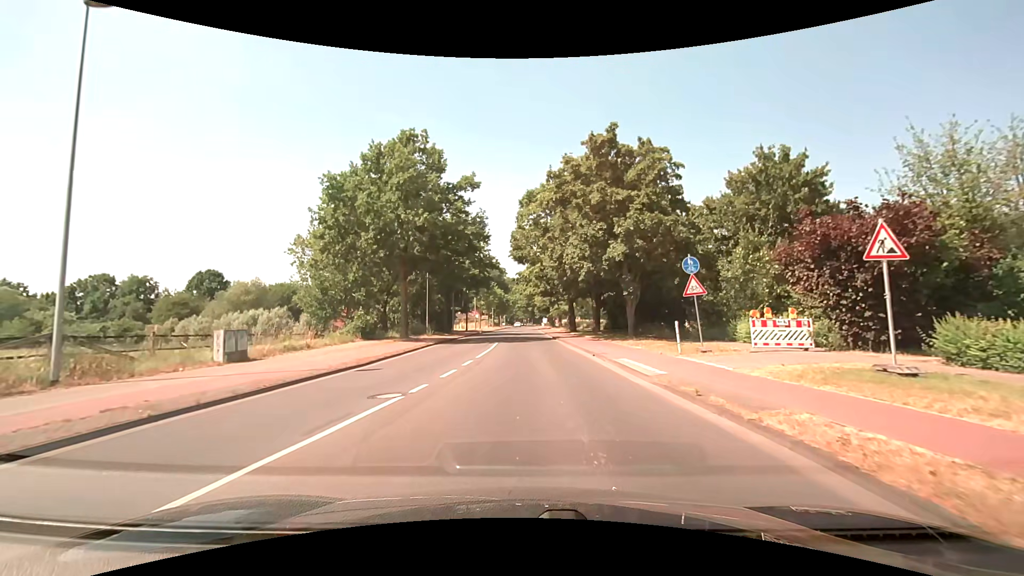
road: secondary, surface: asphalt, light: Day
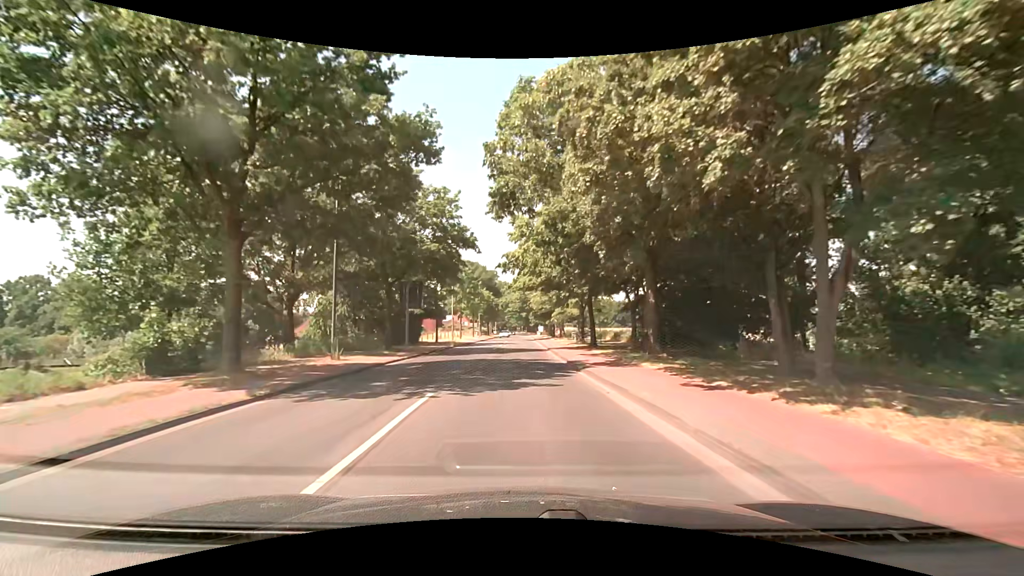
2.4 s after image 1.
(+0.5, +19.2) m; +2°
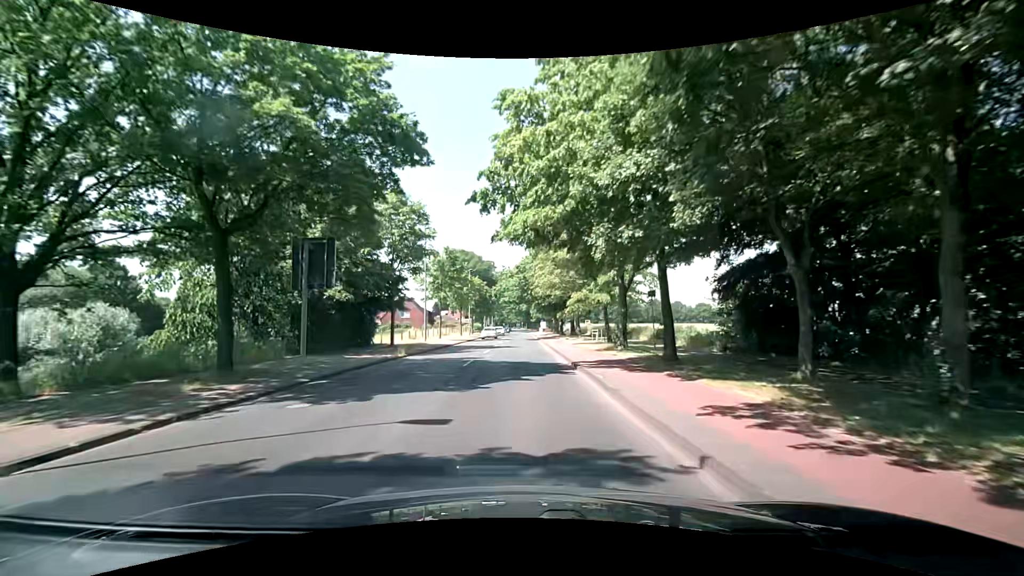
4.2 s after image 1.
(-0.1, +17.4) m; 0°
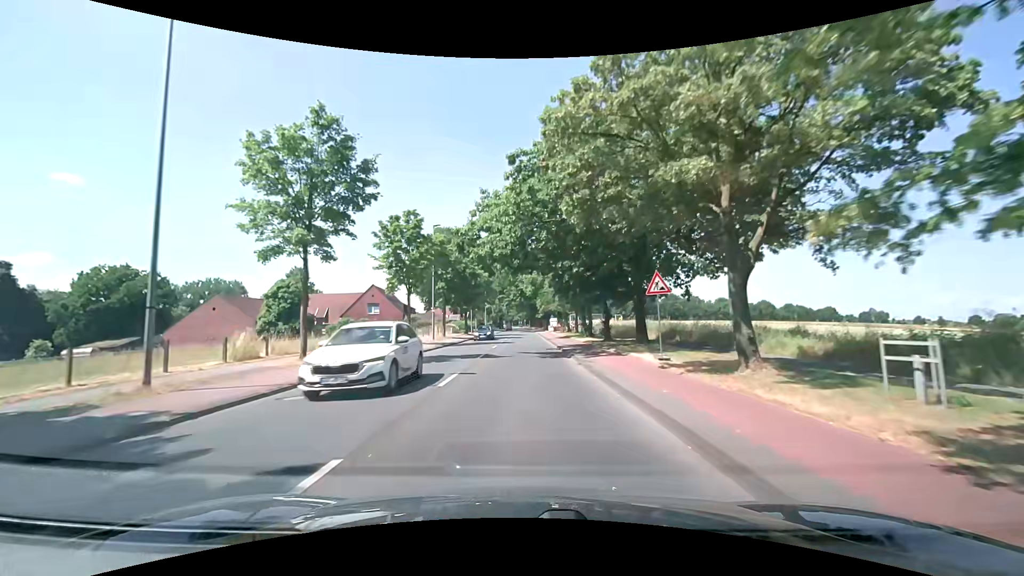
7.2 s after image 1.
(-0.1, +33.6) m; -1°
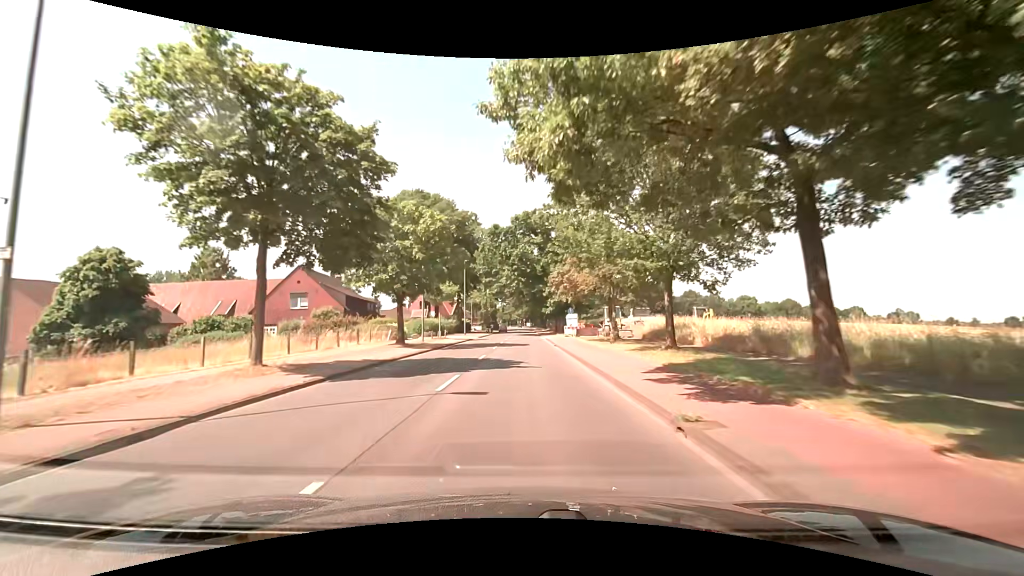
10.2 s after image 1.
(+0.2, +36.8) m; 0°
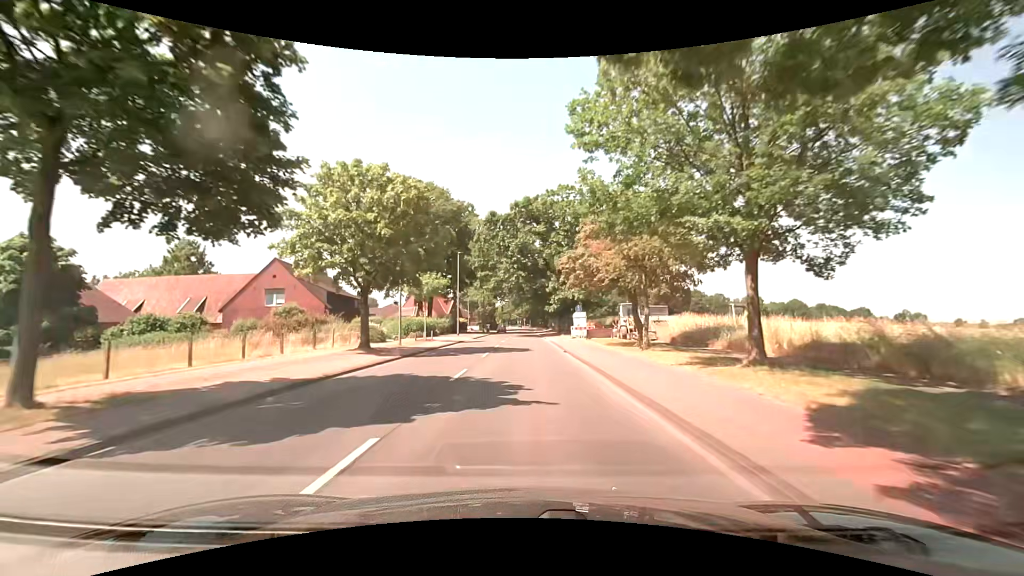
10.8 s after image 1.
(0.0, +7.5) m; 0°
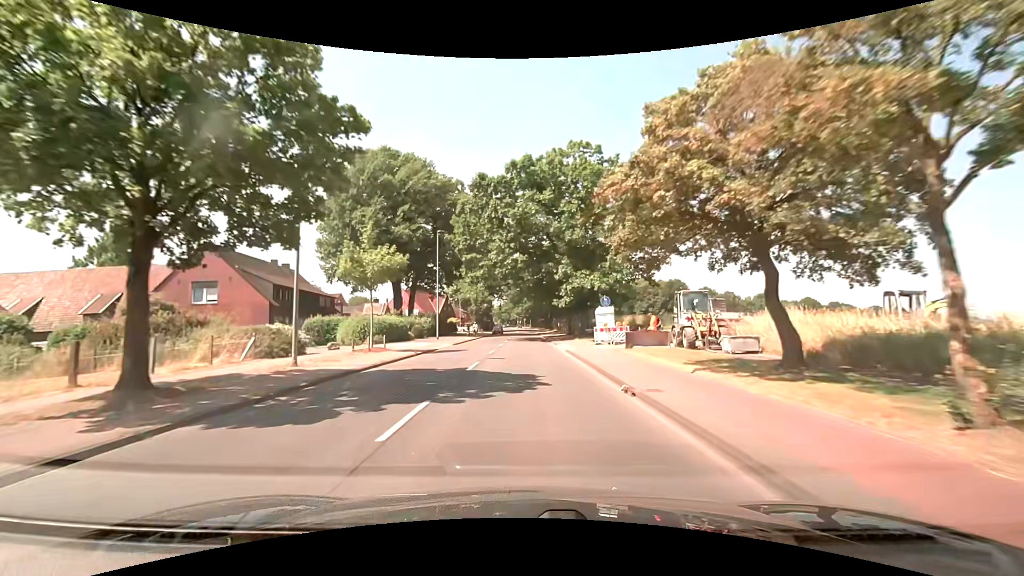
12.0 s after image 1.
(0.0, +15.0) m; 0°
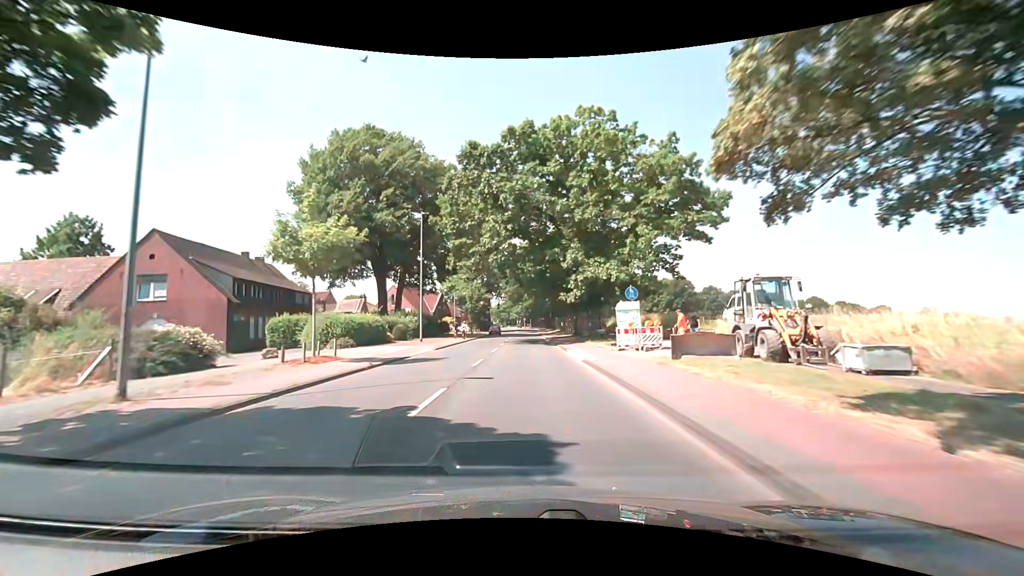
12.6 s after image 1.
(-0.1, +7.6) m; 0°
(0, +10) (0, +20) (0, +30) (0, +40) (0, +50) (0, +60) (0, +70) (0, +80) (0, +90) (0, +100) m
